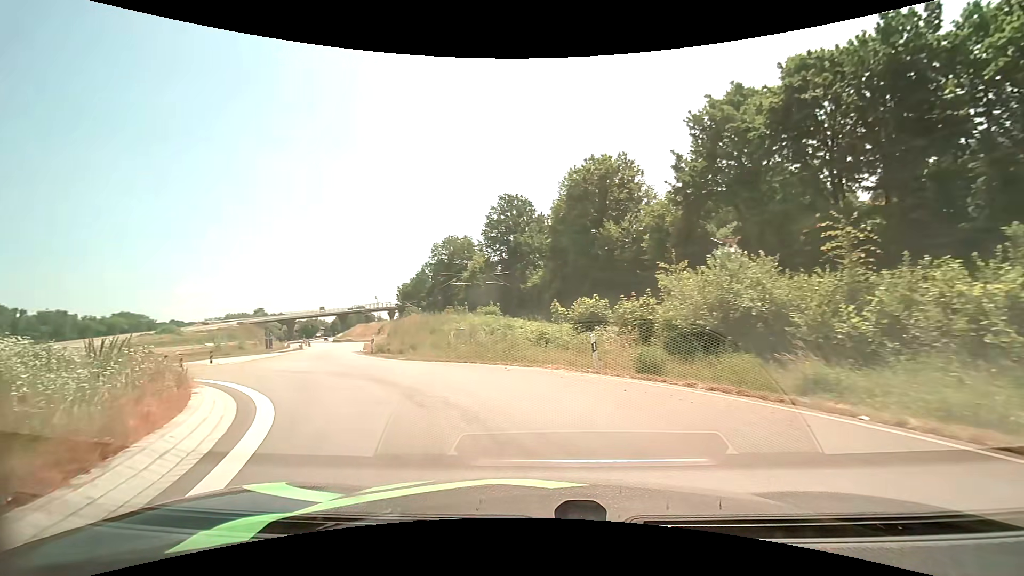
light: Day
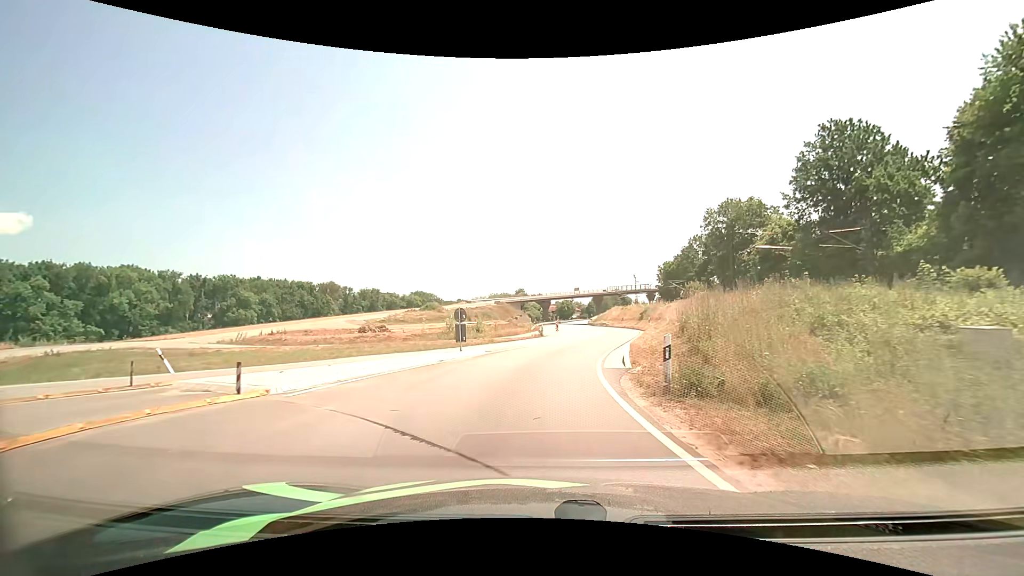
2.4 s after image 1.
(-6.4, +18.9) m; -31°
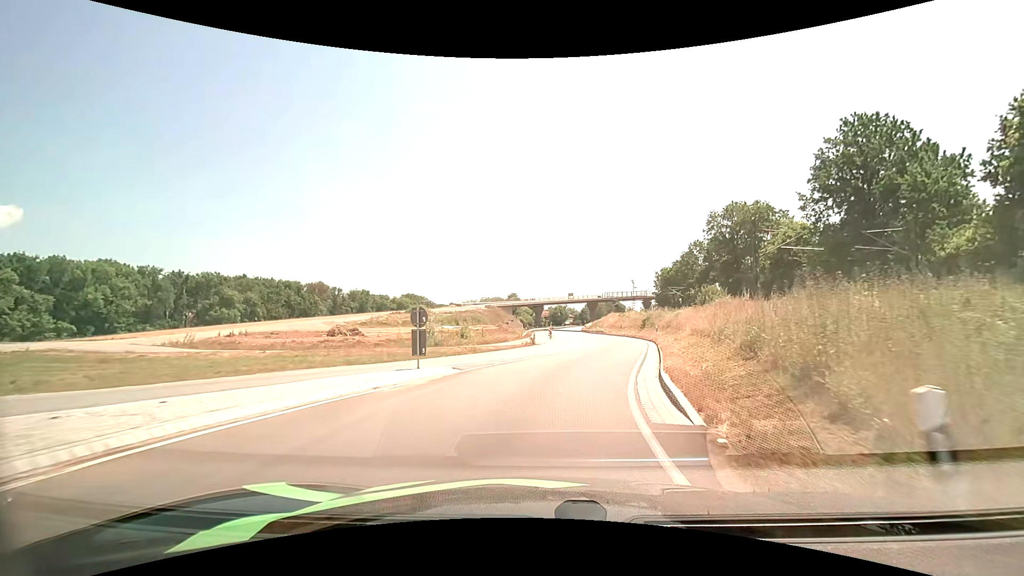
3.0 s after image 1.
(0.0, +6.0) m; 0°
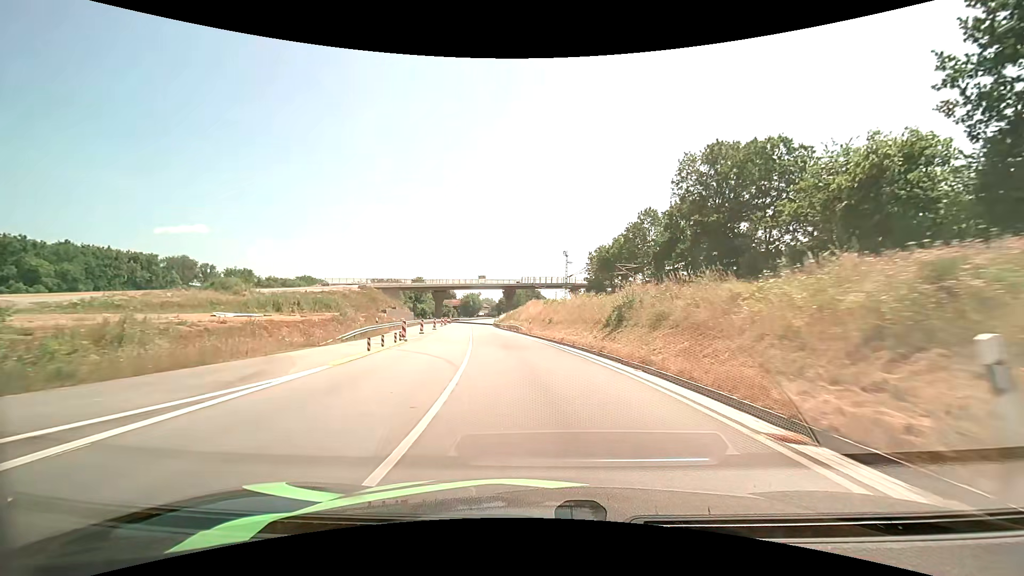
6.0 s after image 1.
(+5.3, +37.5) m; +10°
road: primary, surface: asphalt
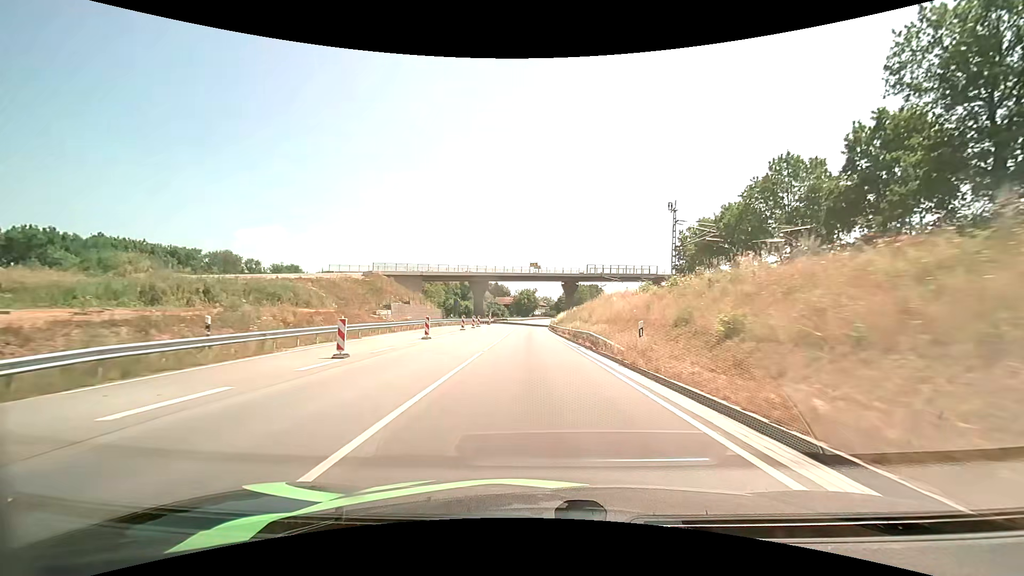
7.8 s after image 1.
(-1.9, +29.3) m; -7°
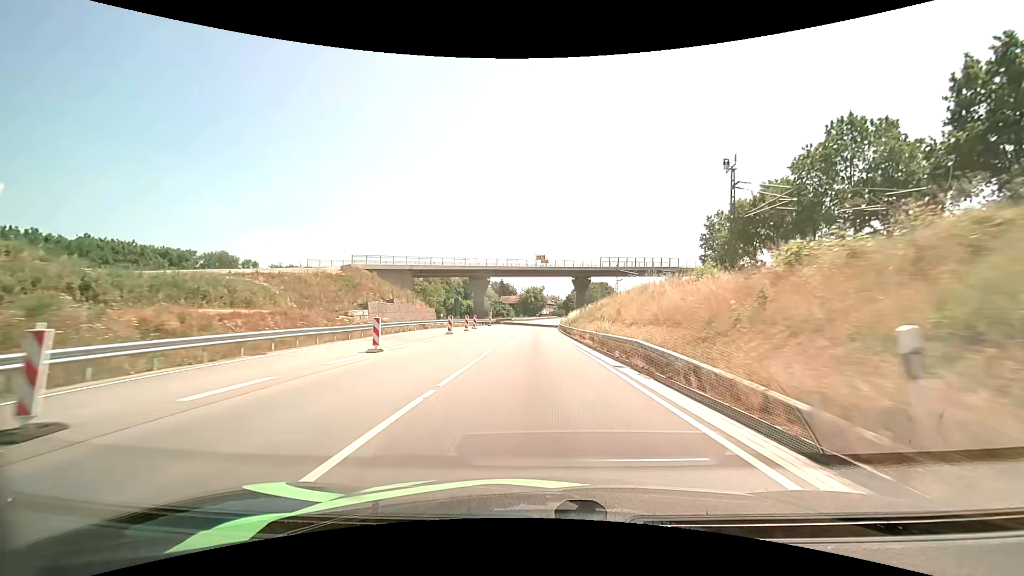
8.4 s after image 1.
(-0.2, +10.7) m; -1°
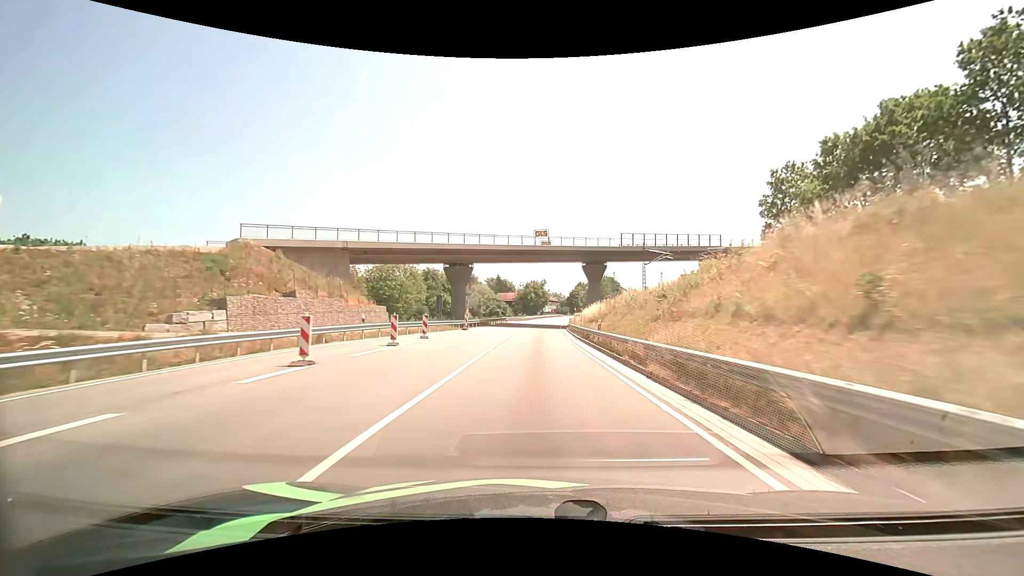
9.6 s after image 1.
(0.0, +22.6) m; 0°
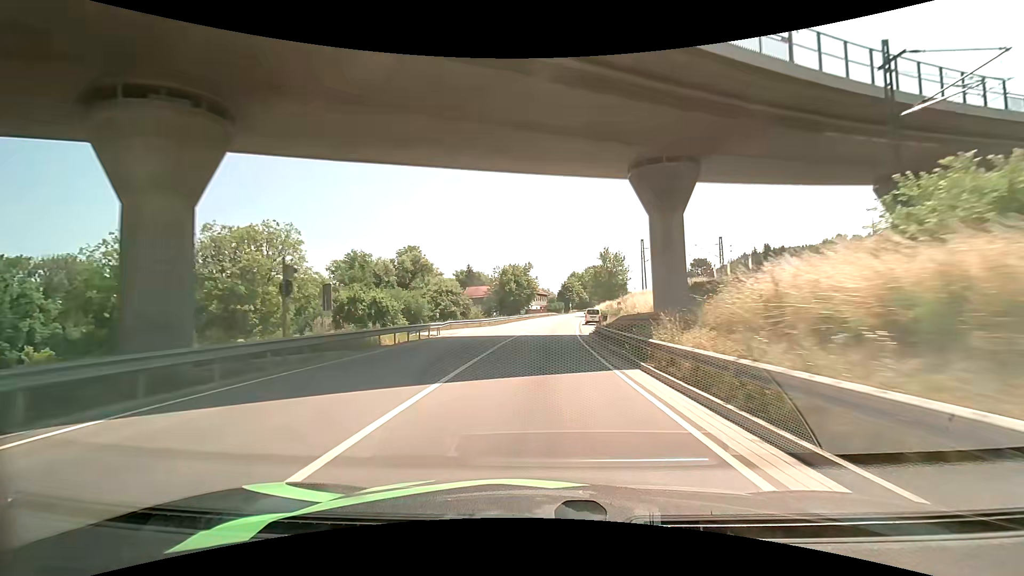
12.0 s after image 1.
(+0.3, +47.9) m; +1°
(0, +10) (0, +20) (+1, +30) (+1, +40) (+2, +50) (+2, +60) (+3, +70) (+4, +80) (+6, +90) (+7, +100) m
